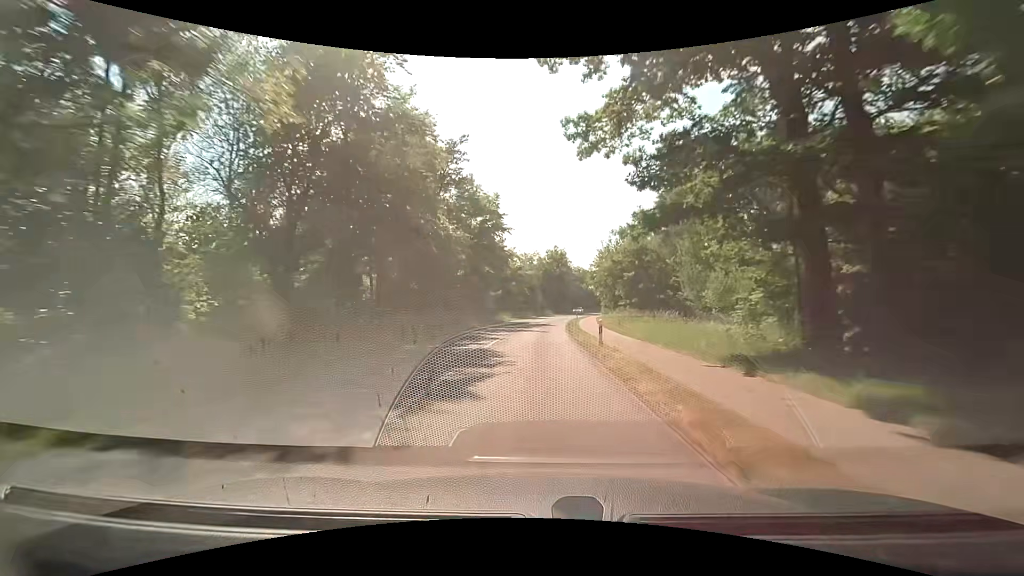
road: tertiary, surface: asphalt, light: Day
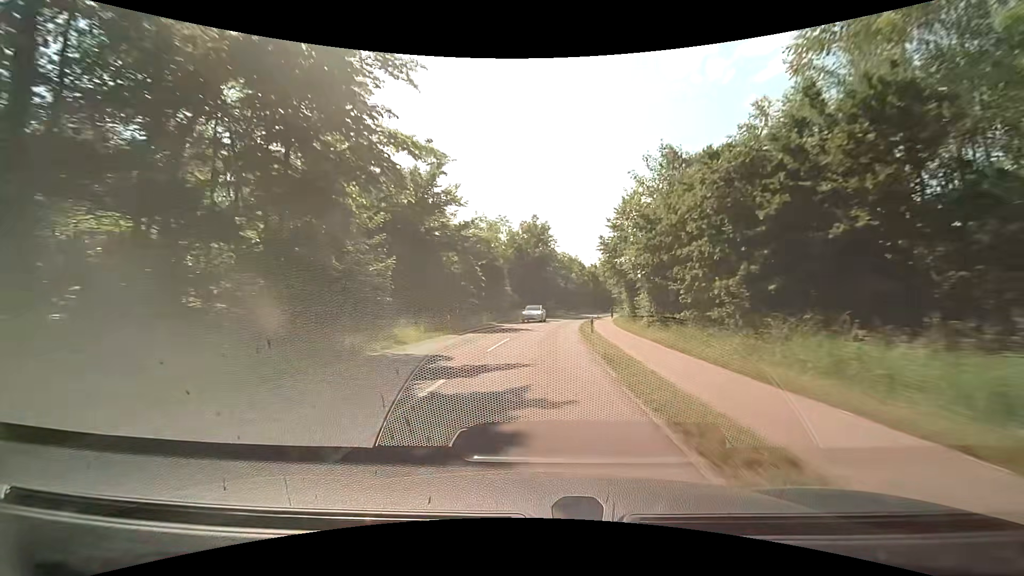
(+0.6, +38.6) m; +2°
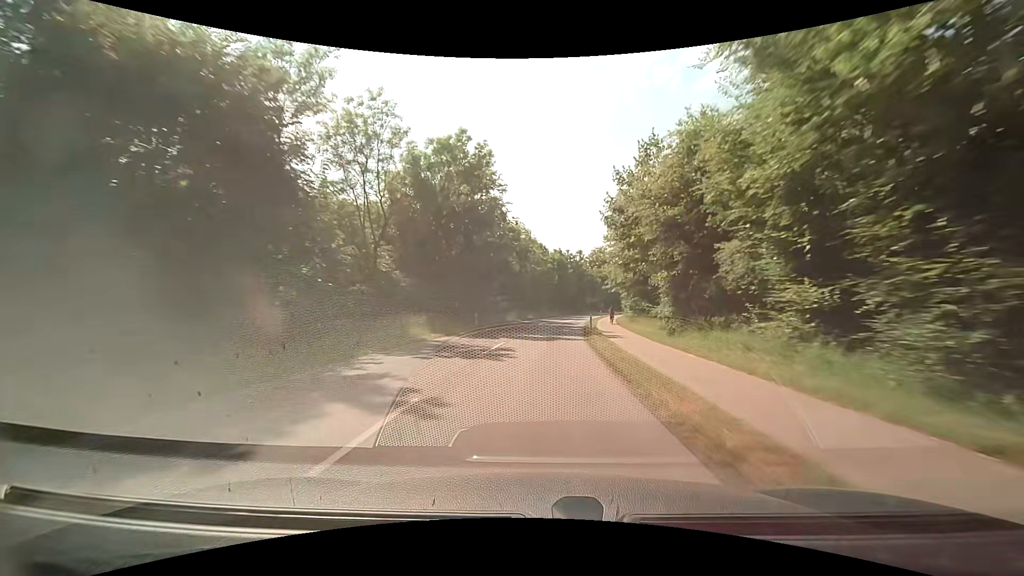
(+1.9, +38.4) m; +6°
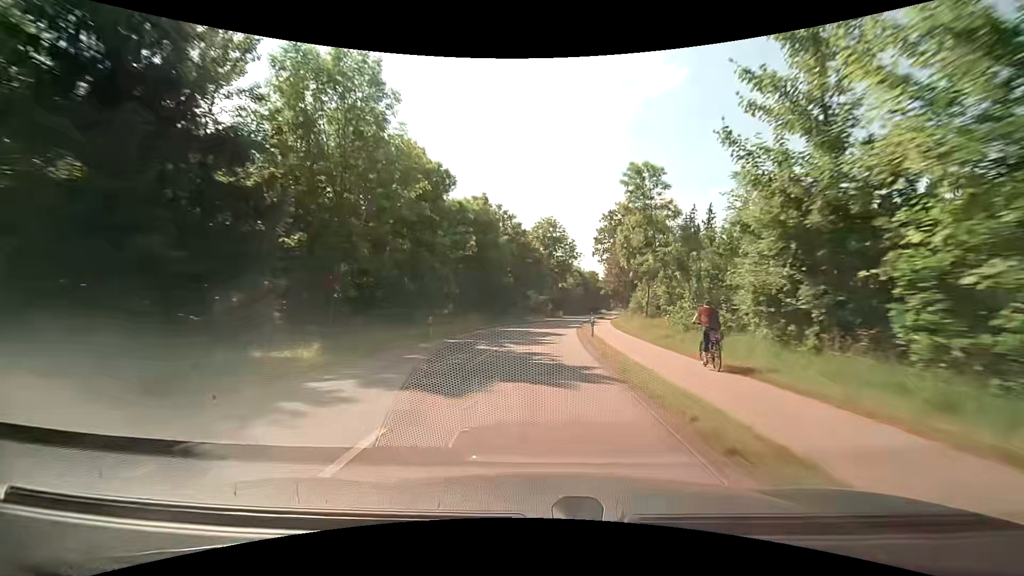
(+3.3, +50.6) m; +7°
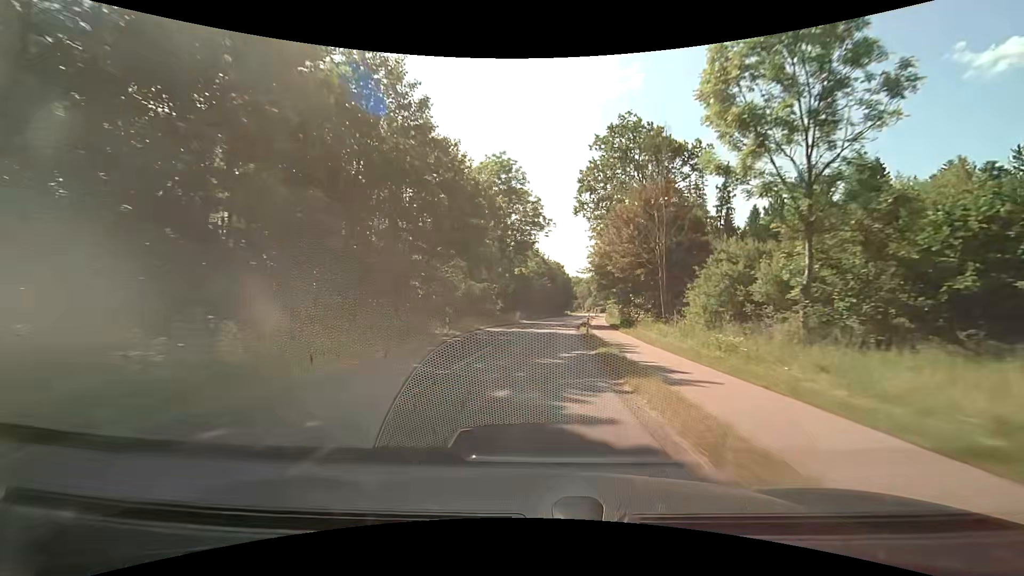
(+1.7, +37.5) m; +5°
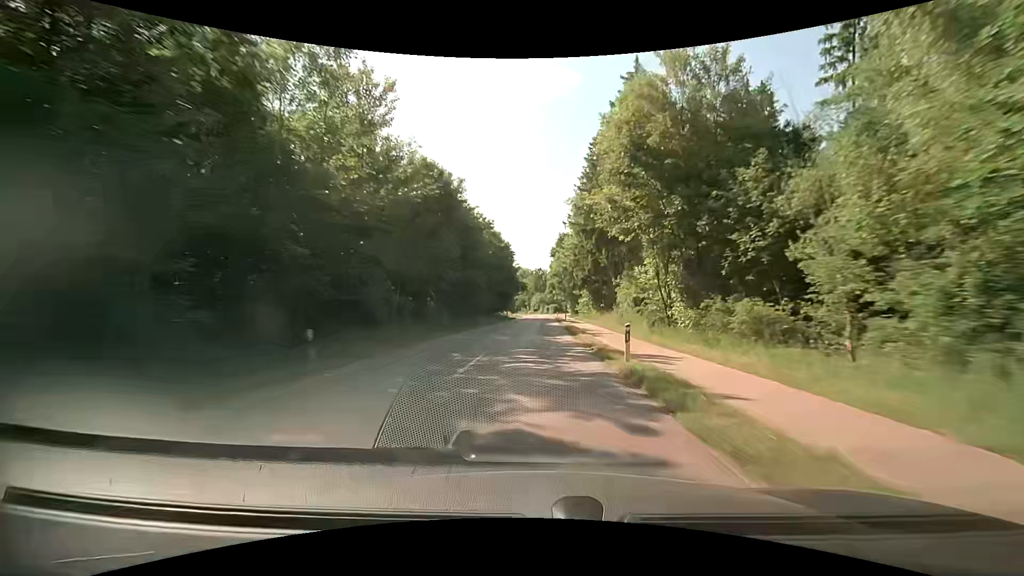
(+3.8, +62.5) m; +7°
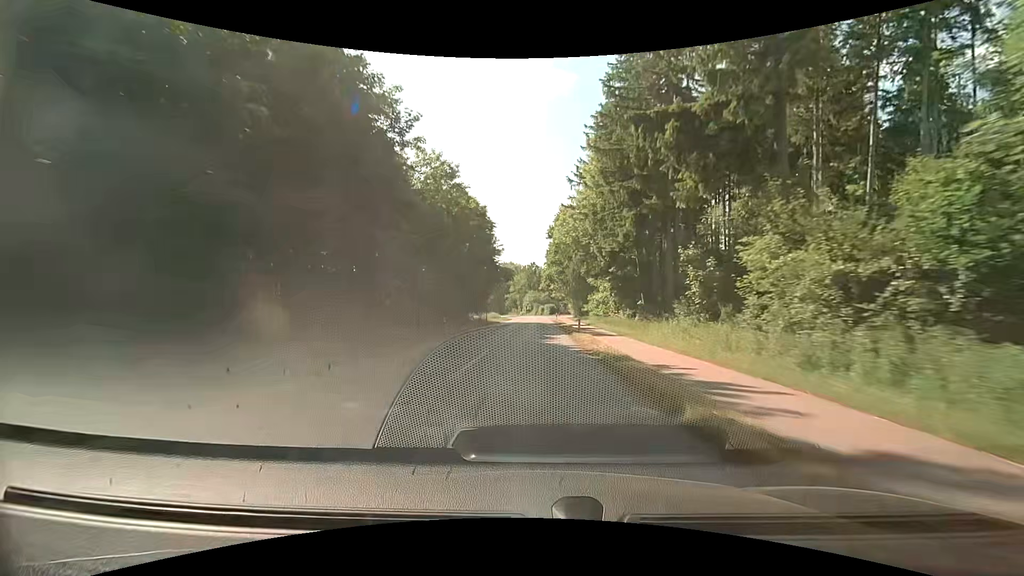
(-0.2, +25.1) m; -1°
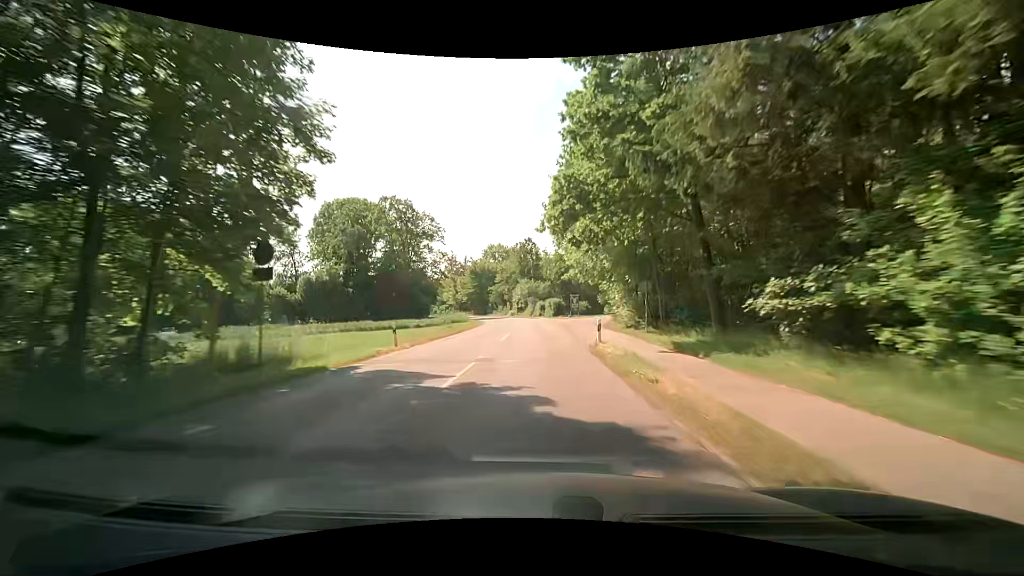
(+0.8, +50.4) m; +1°
(0, +10) (0, +20) (0, +30) (0, +40) (-1, +50) (-1, +60) (-3, +70) (-4, +80) (-6, +89) (-9, +99) m
